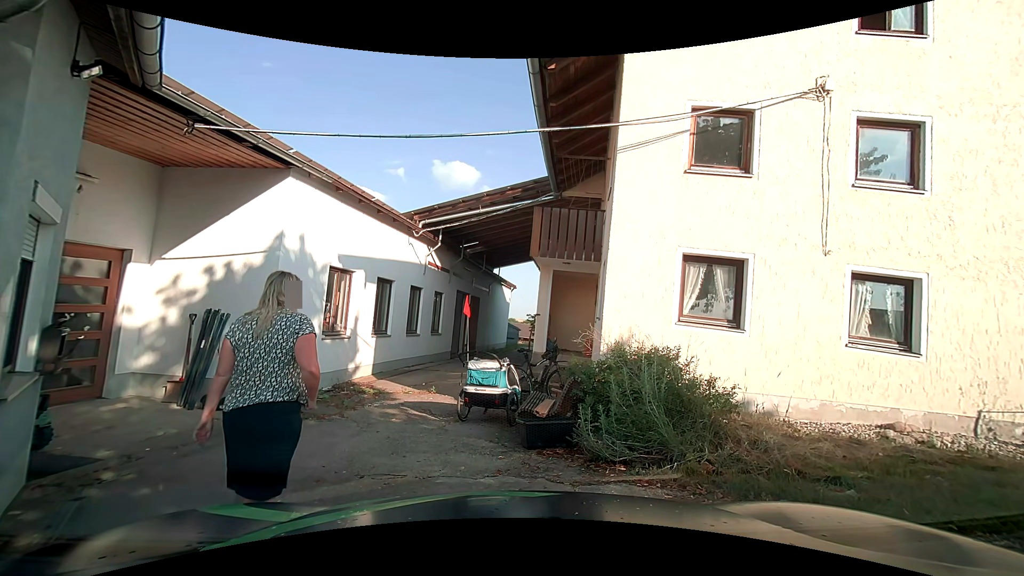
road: unclassified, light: Day
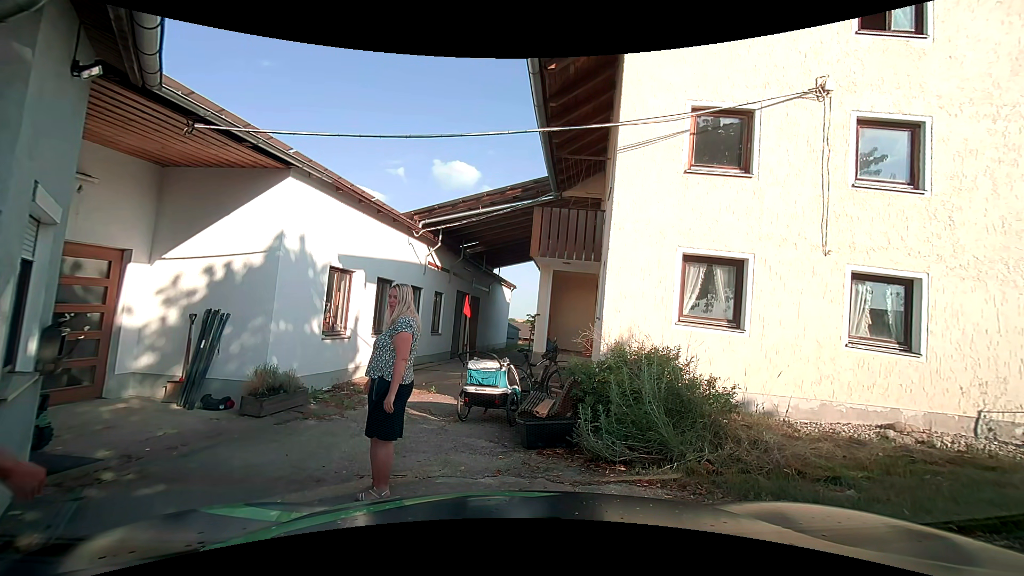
(0.0, 0.0) m; 0°
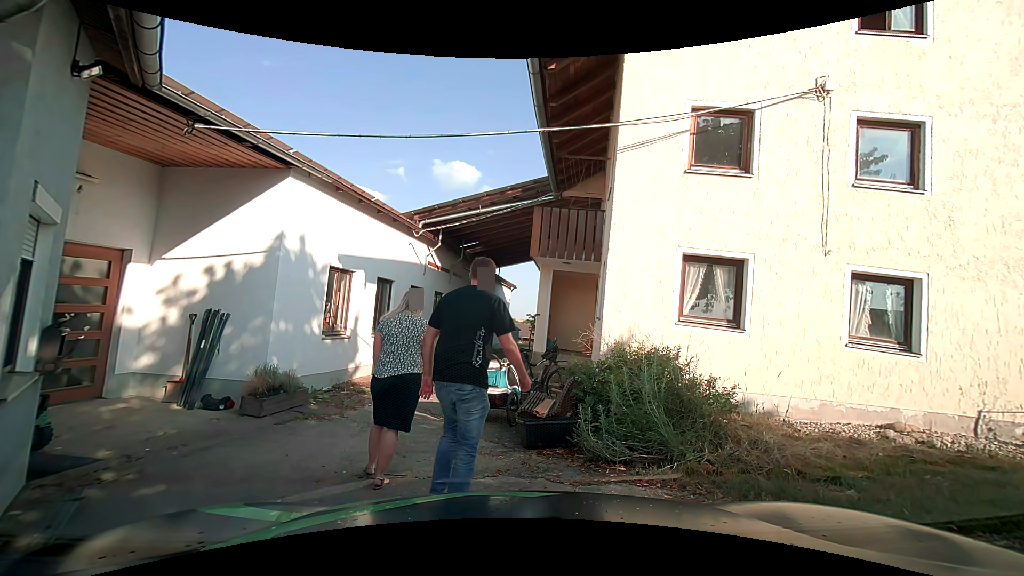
(0.0, 0.0) m; 0°
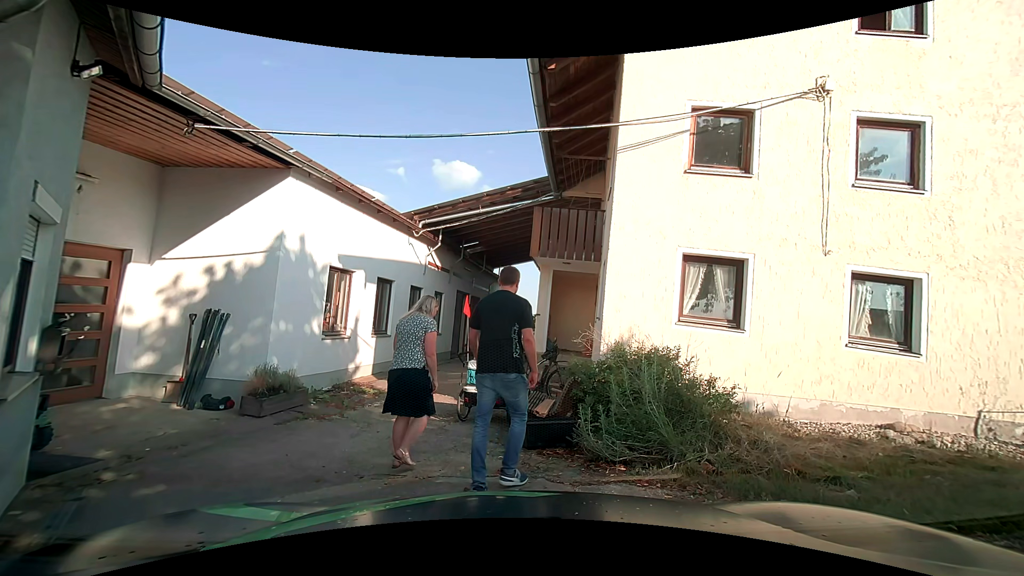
(0.0, 0.0) m; 0°
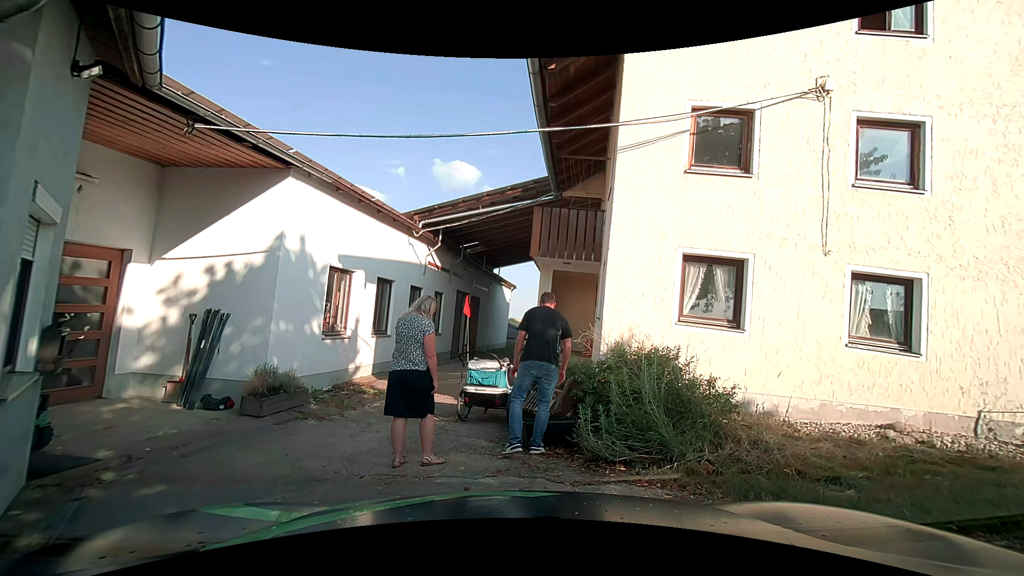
(0.0, 0.0) m; 0°
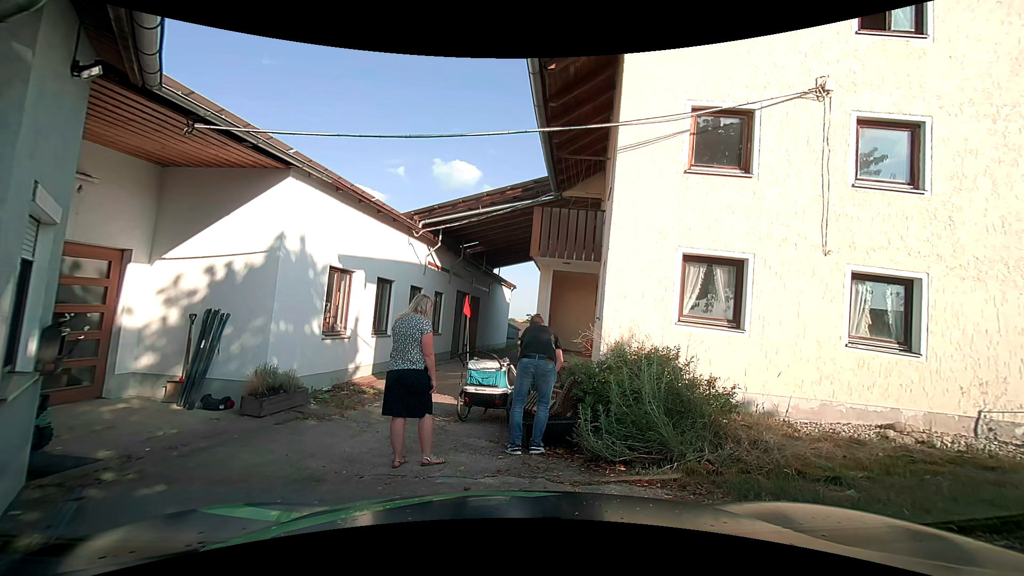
(0.0, 0.0) m; 0°
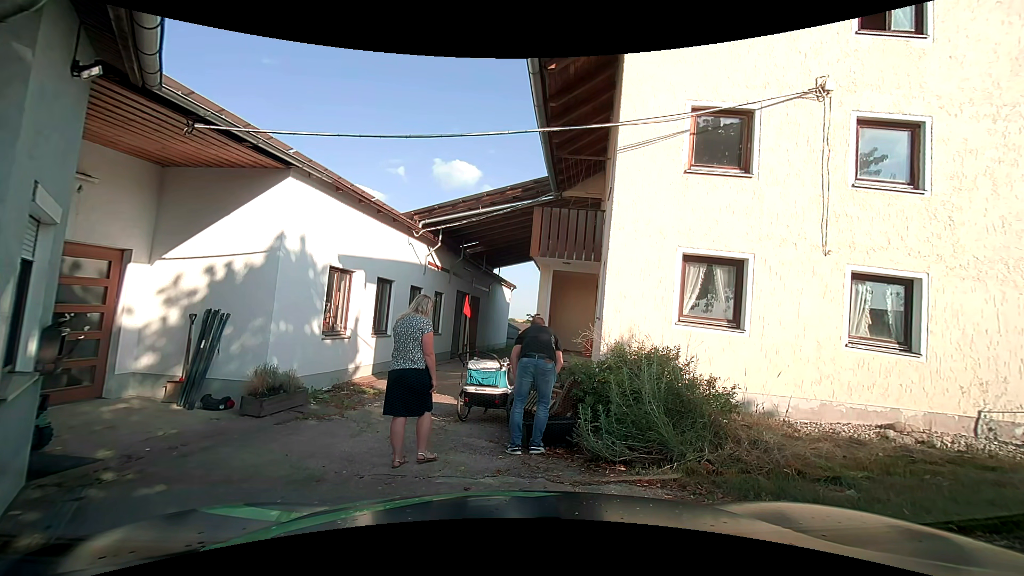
(0.0, 0.0) m; 0°
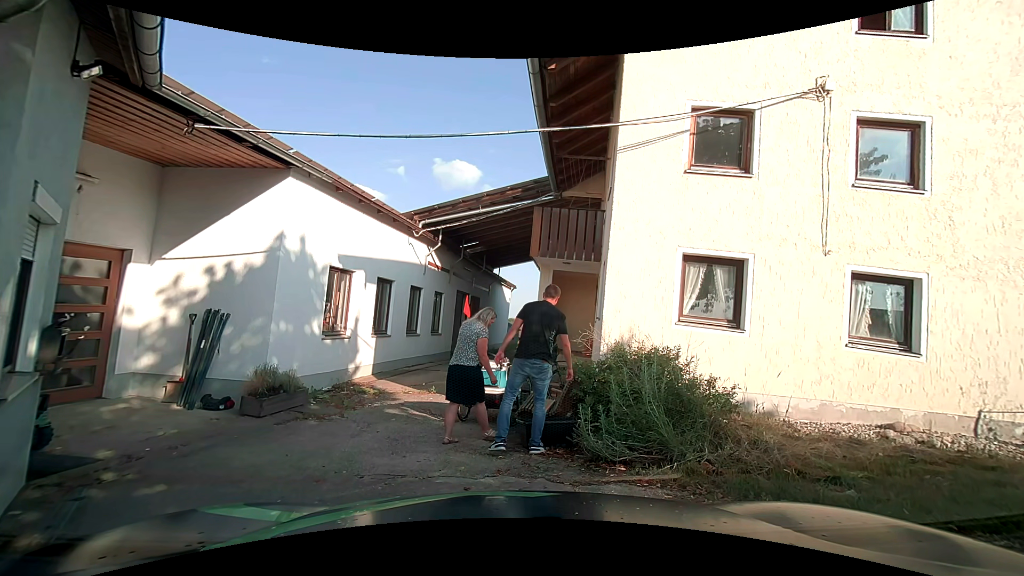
(0.0, 0.0) m; 0°
